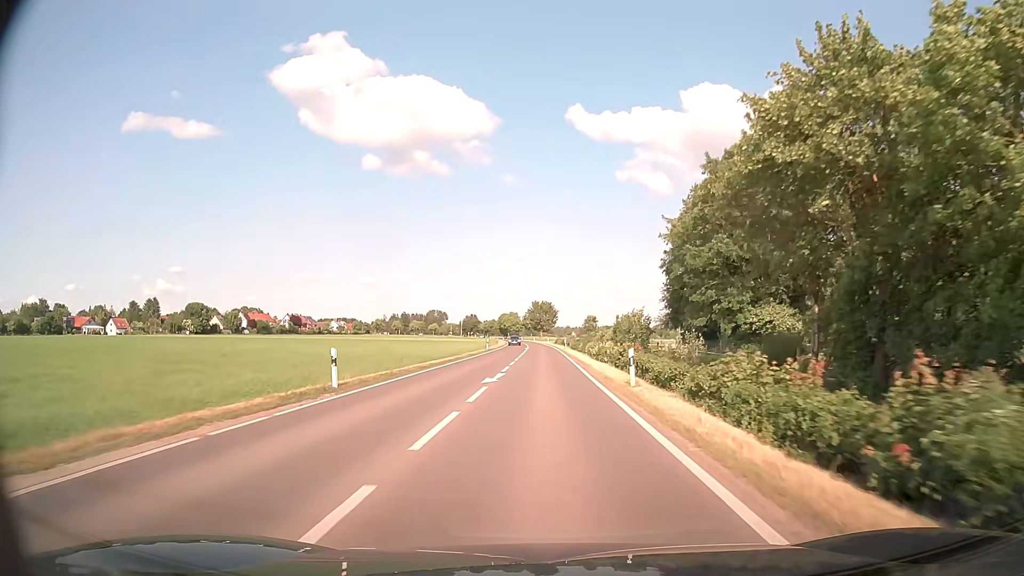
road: primary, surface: asphalt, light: Day
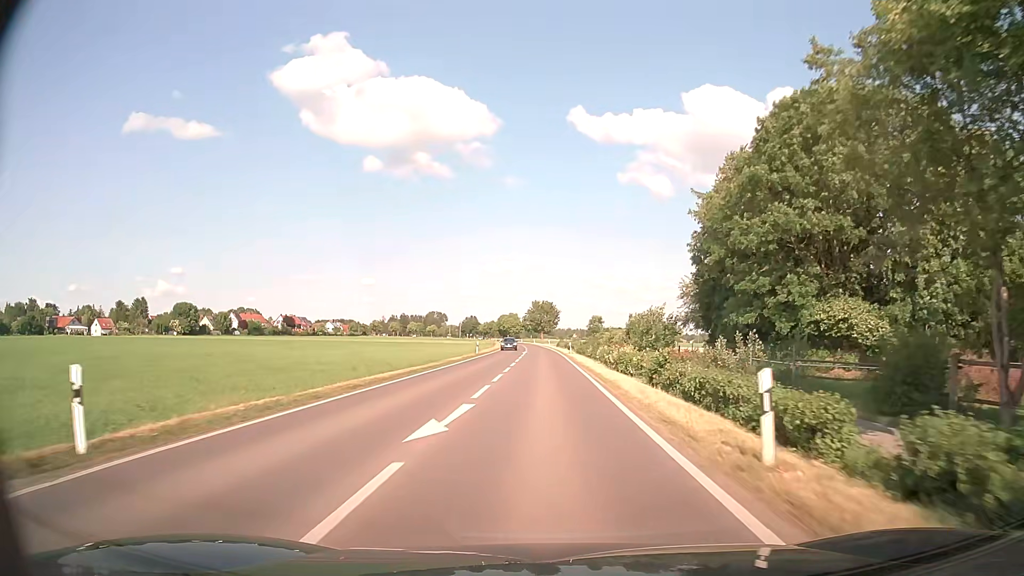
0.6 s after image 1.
(0.0, +10.8) m; 0°
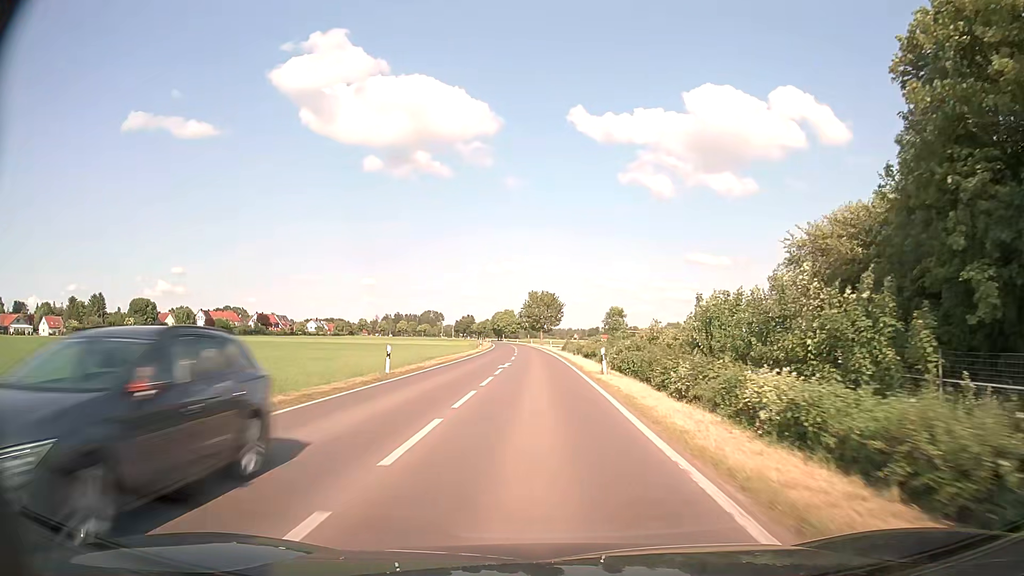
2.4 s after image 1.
(0.0, +32.1) m; 0°
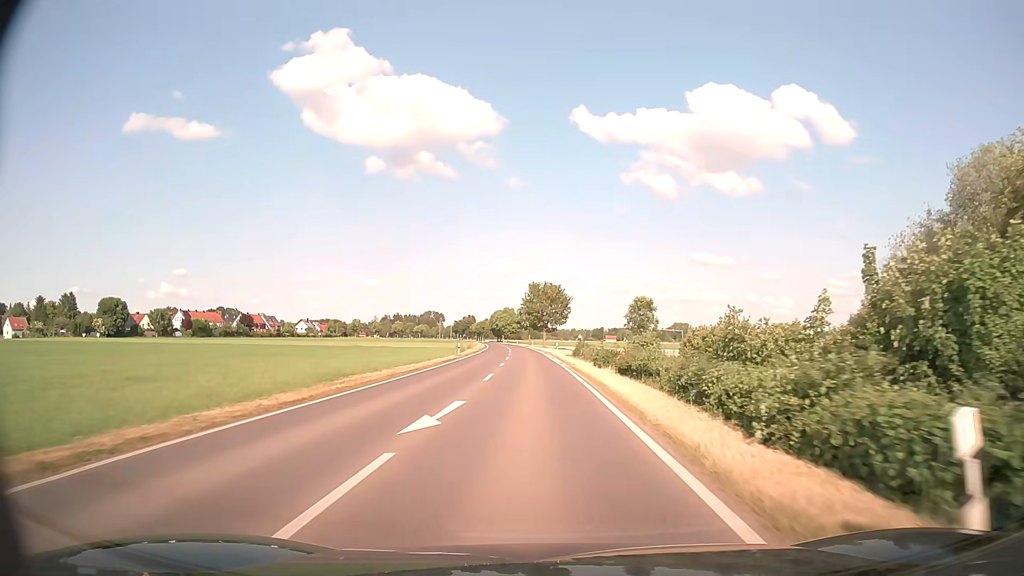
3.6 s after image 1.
(0.0, +21.1) m; 0°
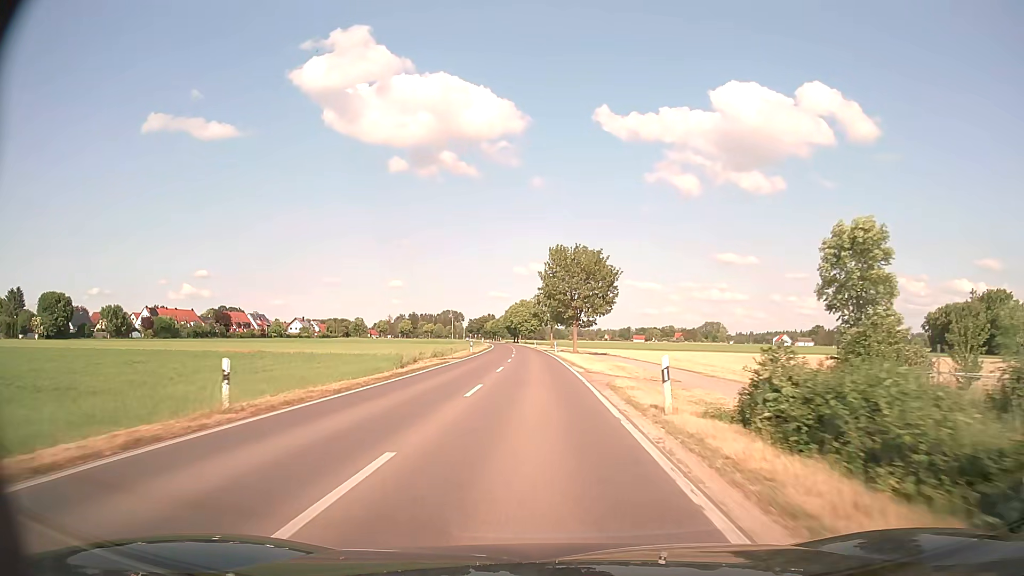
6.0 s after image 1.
(-0.6, +42.1) m; -2°
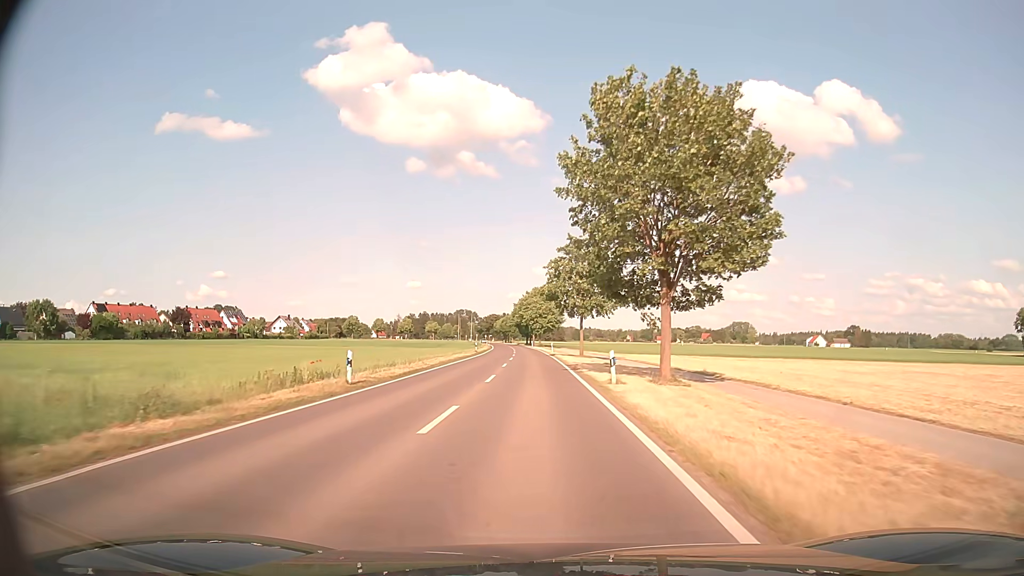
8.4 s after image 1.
(-0.5, +42.2) m; -2°
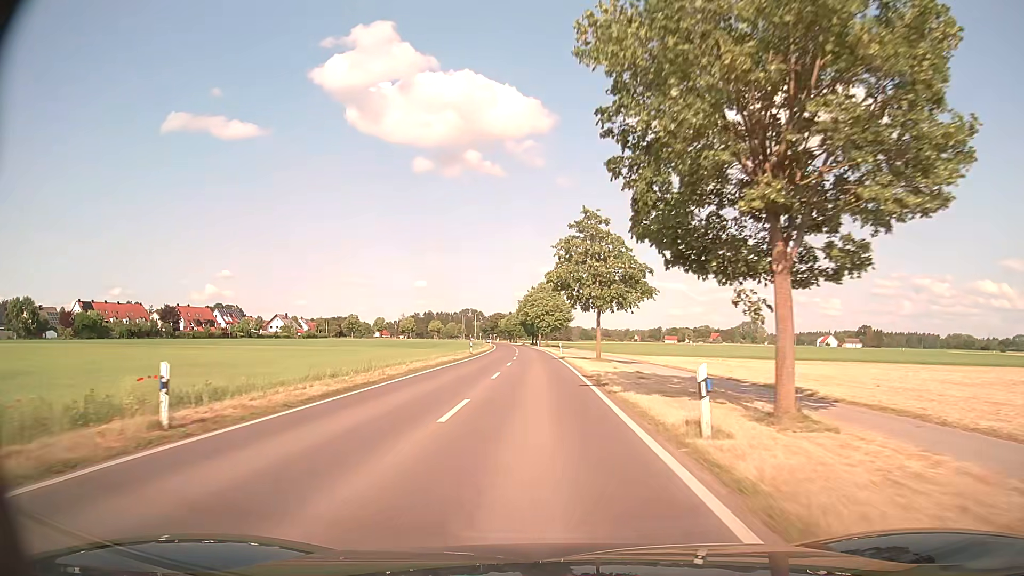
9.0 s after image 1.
(0.0, +10.6) m; 0°
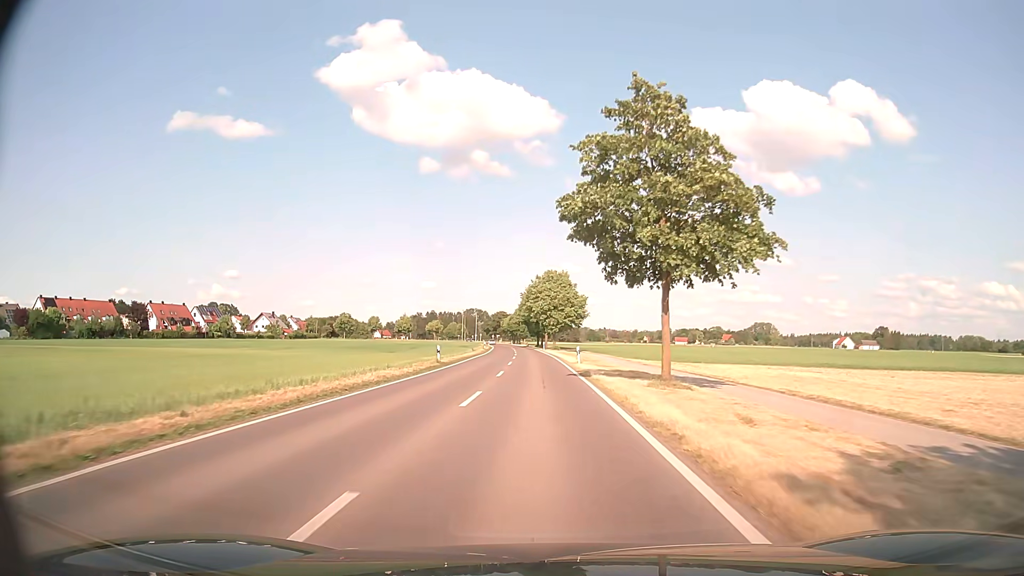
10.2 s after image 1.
(-0.2, +21.3) m; -1°
(0, +10) (0, +20) (0, +30) (0, +40) (-1, +50) (-1, +60) (-1, +70) (-2, +80) (-2, +90) (-3, +100) m
